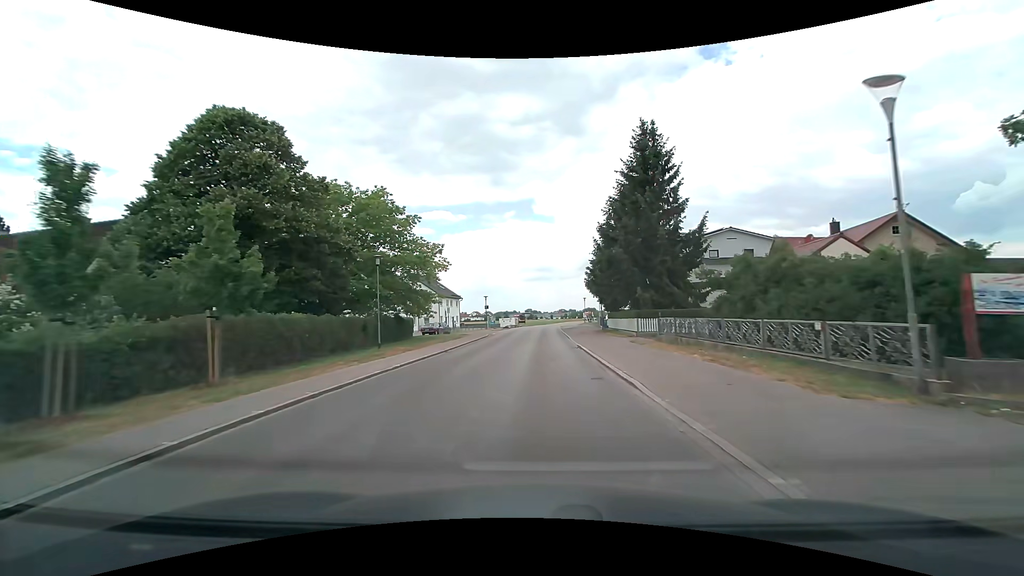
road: tertiary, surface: asphalt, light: Day
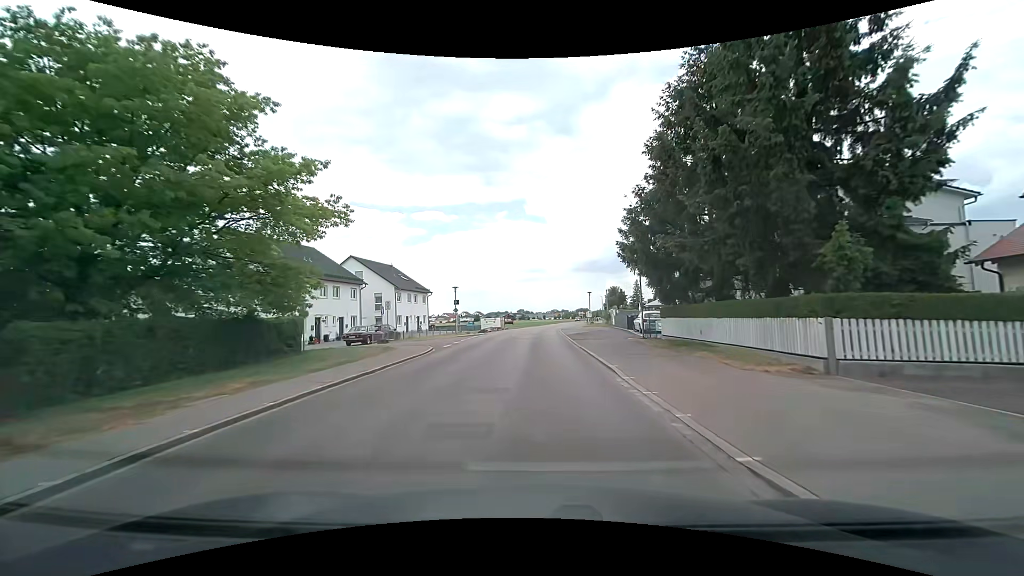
(+0.2, +21.6) m; +1°
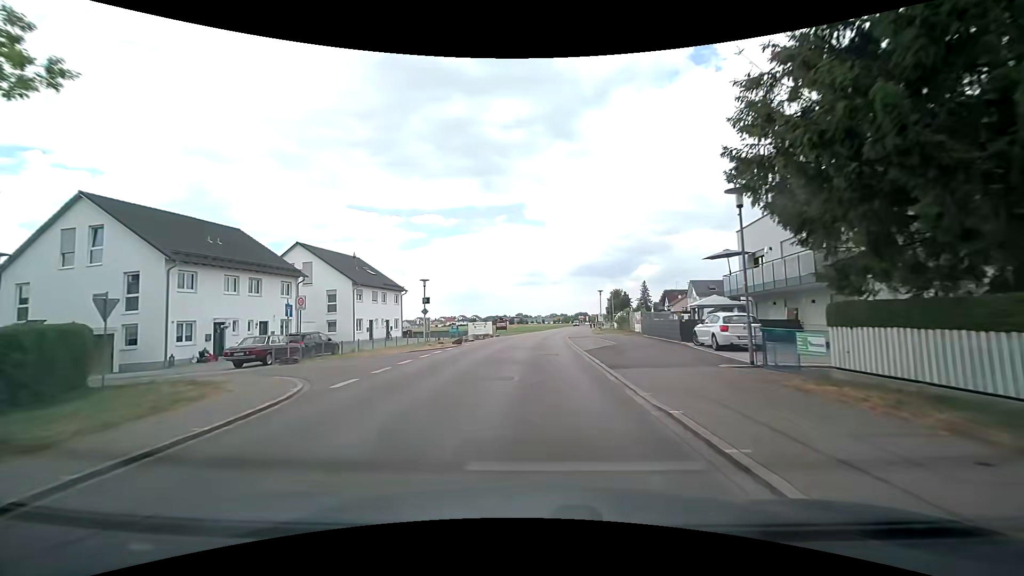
(+0.1, +13.8) m; 0°
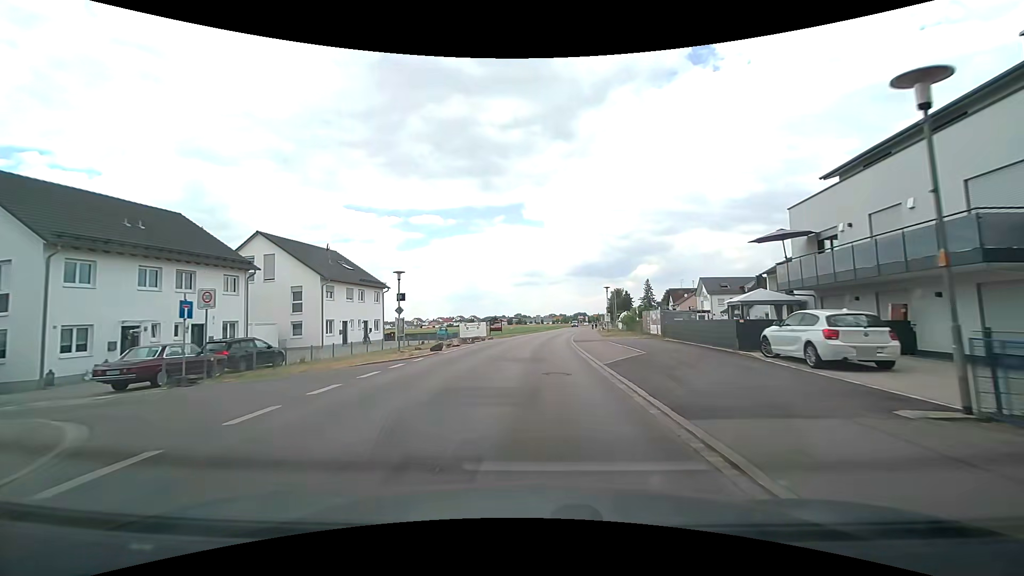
(0.0, +6.7) m; 0°
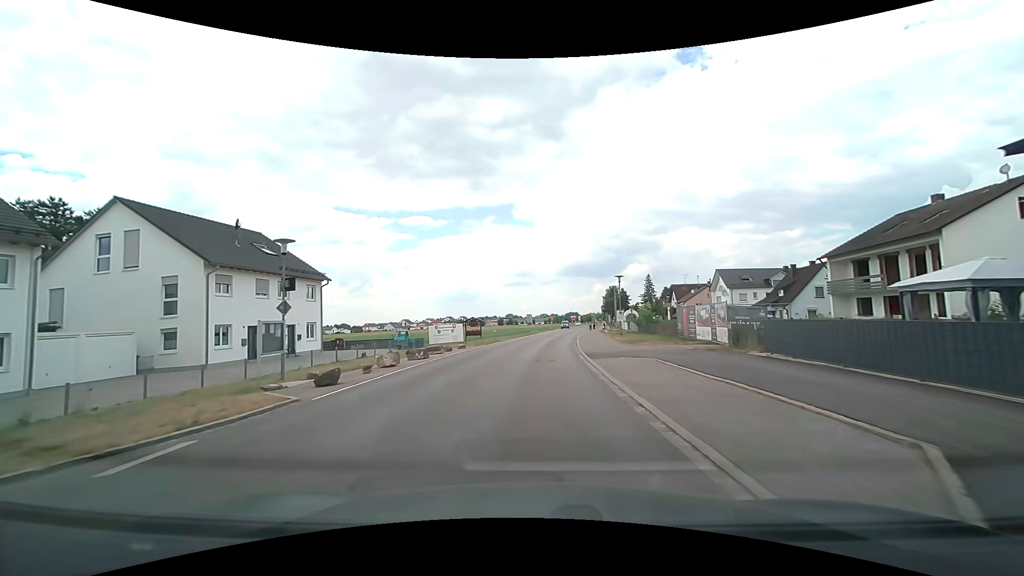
(+0.1, +13.3) m; +1°
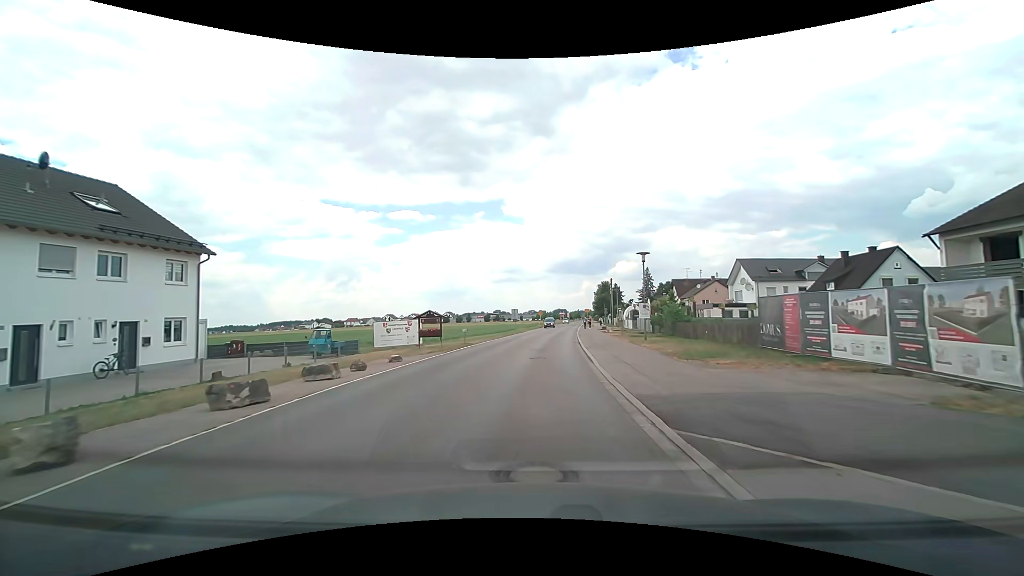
(+0.2, +13.1) m; +2°
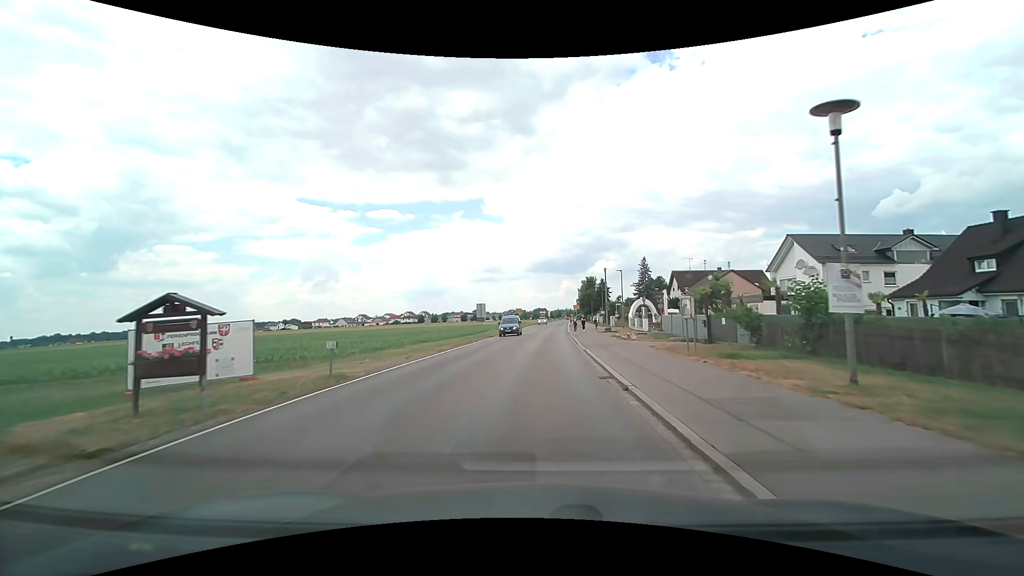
(+0.3, +19.6) m; +2°
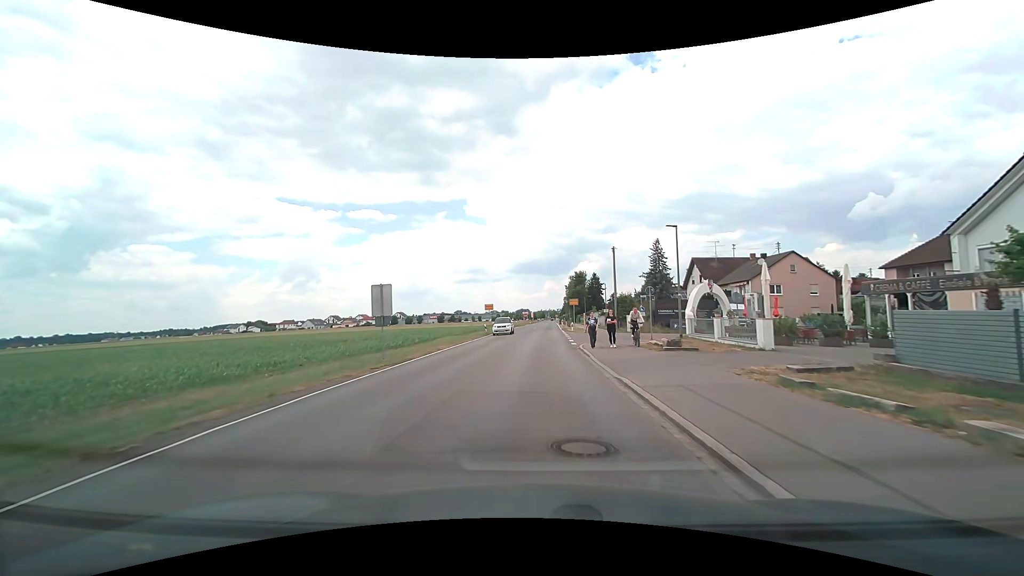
(+0.5, +26.1) m; +2°
(0, +10) (0, +20) (0, +30) (+1, +40) (+1, +50) (+1, +60) (+2, +70) (+2, +80) (+2, +90) (+3, +100) m
